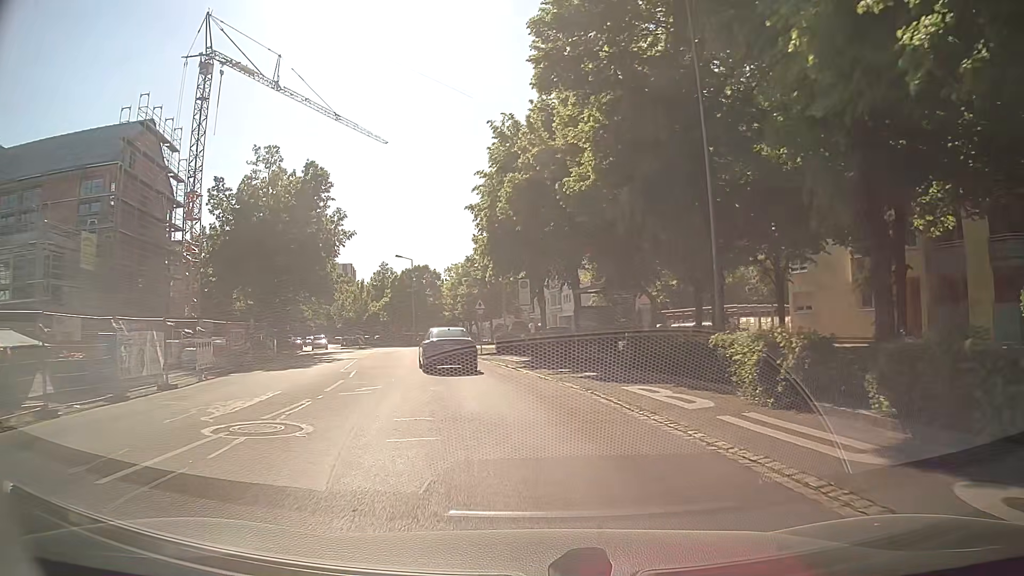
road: residential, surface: asphalt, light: Day
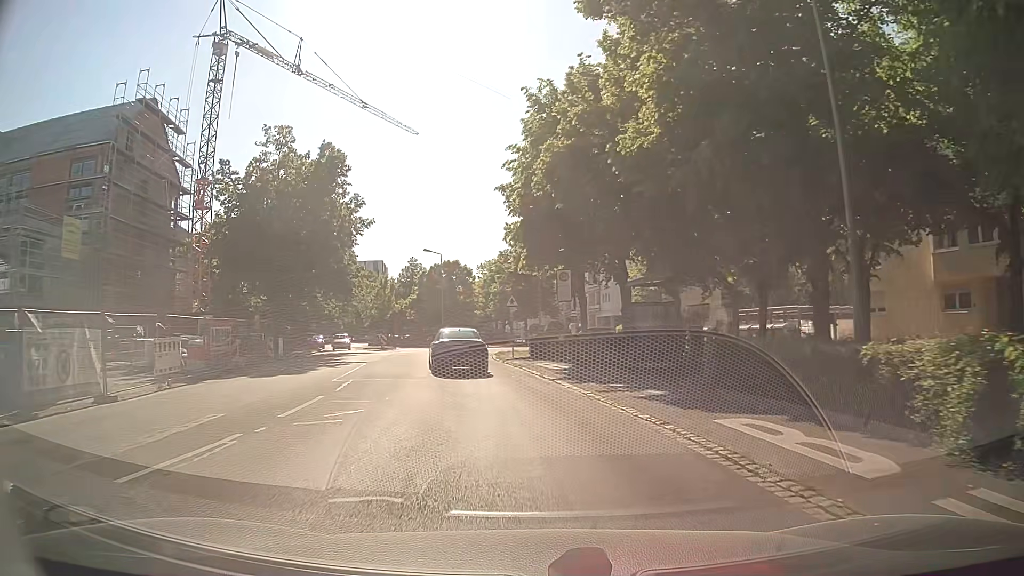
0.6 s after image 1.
(-0.1, +4.9) m; -4°
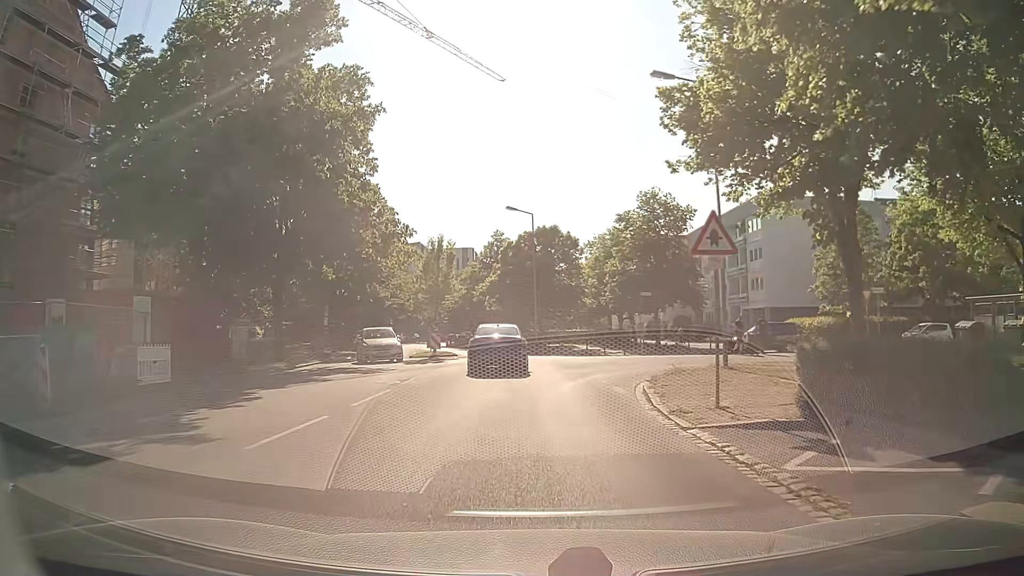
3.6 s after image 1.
(-1.8, +21.9) m; -8°
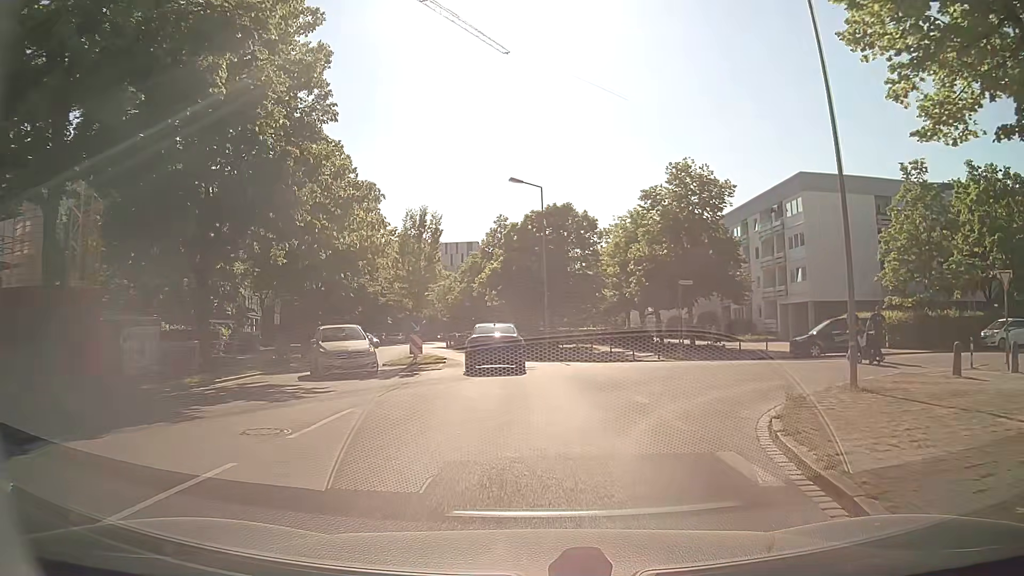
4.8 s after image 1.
(0.0, +8.3) m; 0°
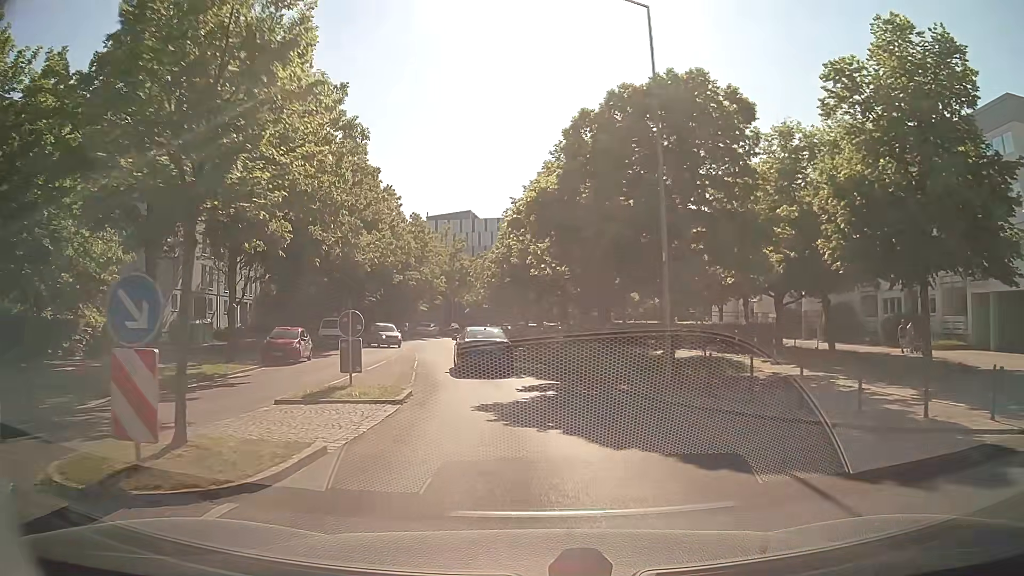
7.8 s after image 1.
(-0.9, +21.6) m; -6°
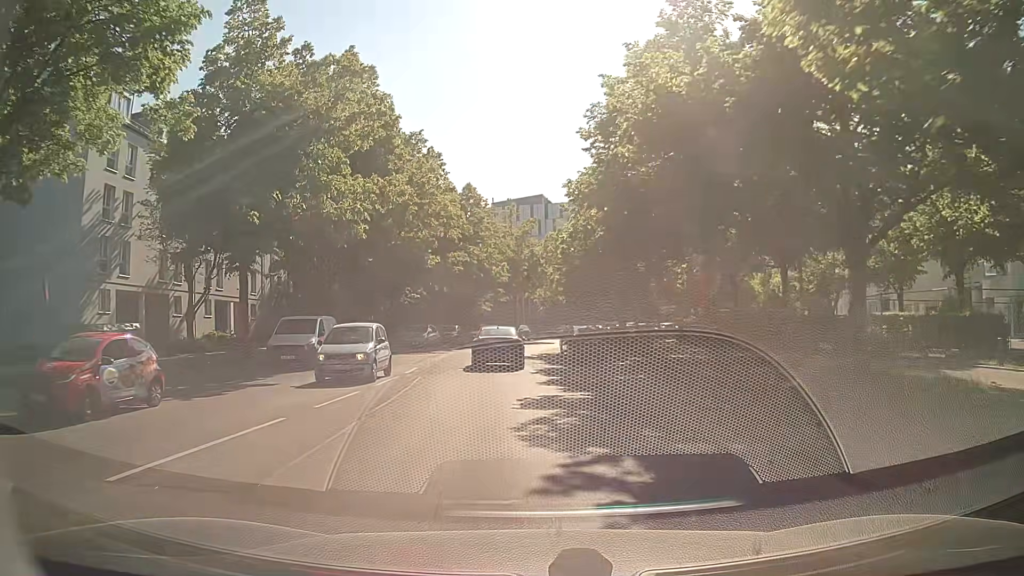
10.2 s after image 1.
(-0.8, +18.0) m; -6°
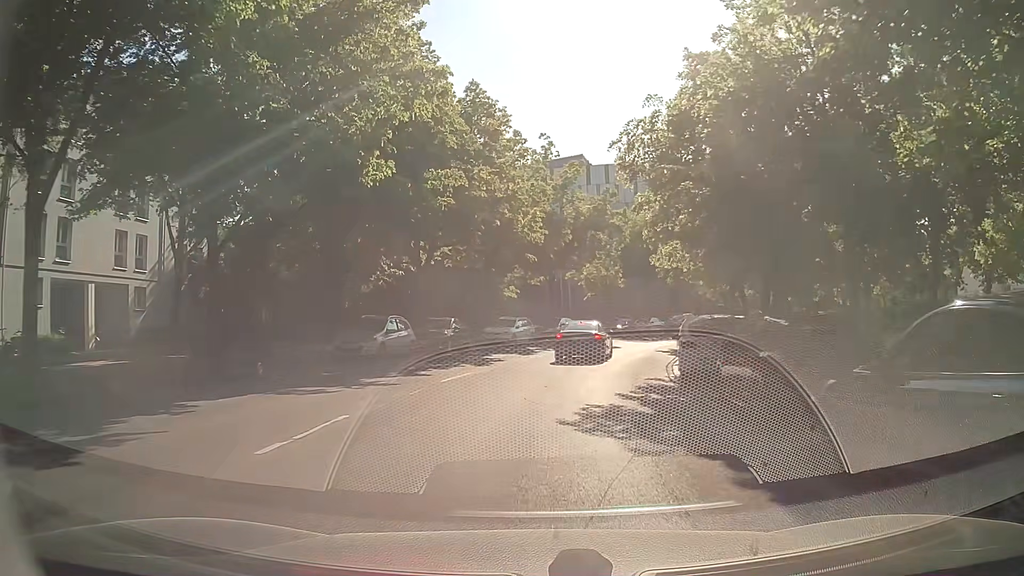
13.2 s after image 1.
(-1.4, +22.7) m; -3°
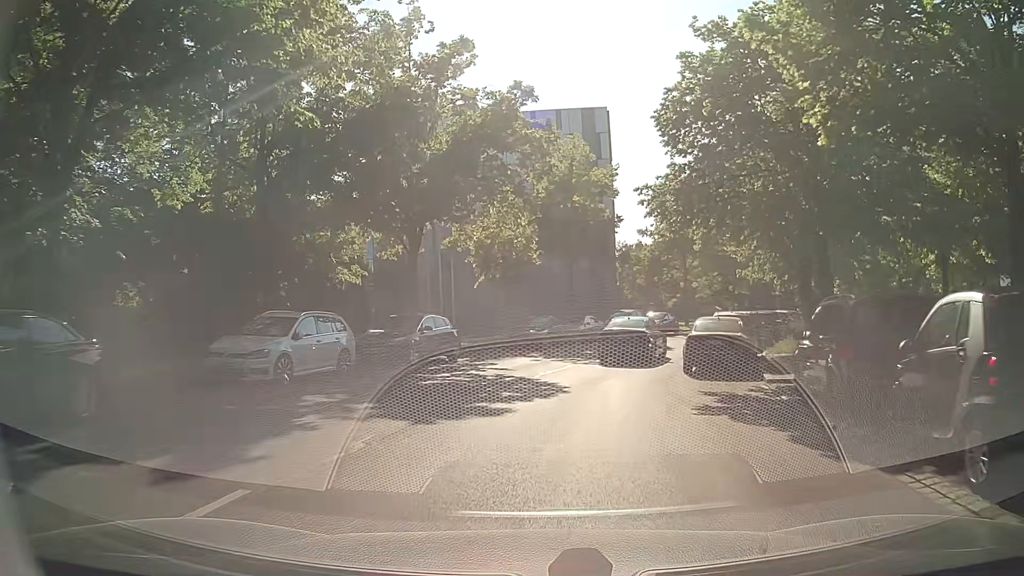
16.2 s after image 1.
(+1.4, +21.9) m; +9°
(0, +10) (+2, +20) (+5, +29) (+10, +38) (+16, +46) (+24, +53) (+31, +59) (+40, +65) (+48, +70) (+57, +74) m
